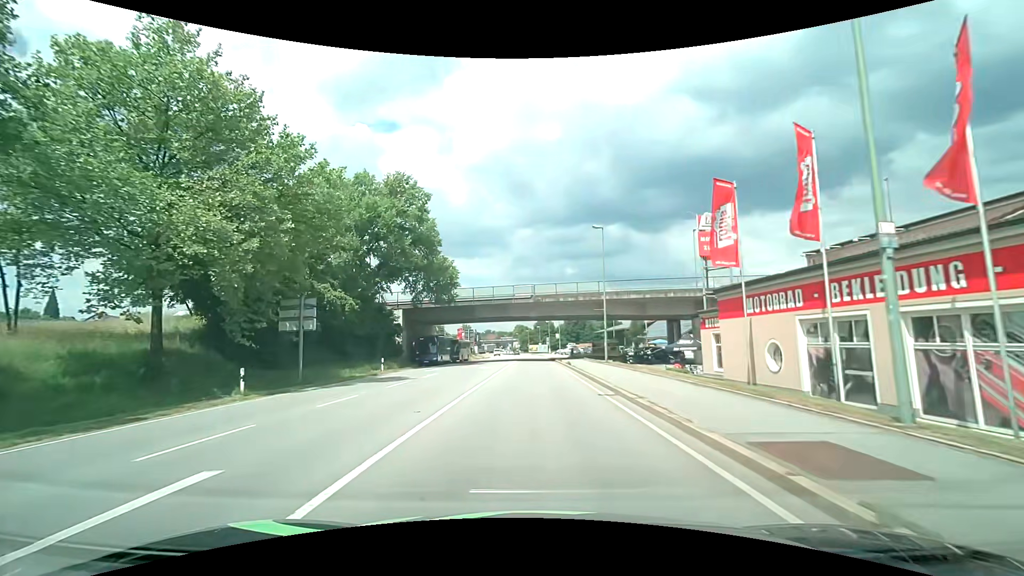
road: primary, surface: asphalt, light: Day
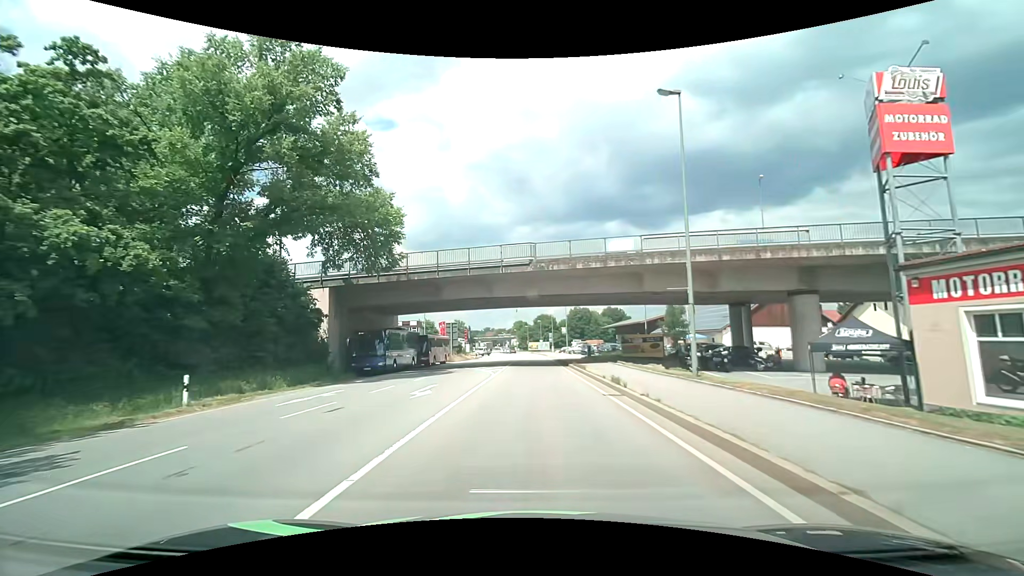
(0.0, +20.0) m; 0°
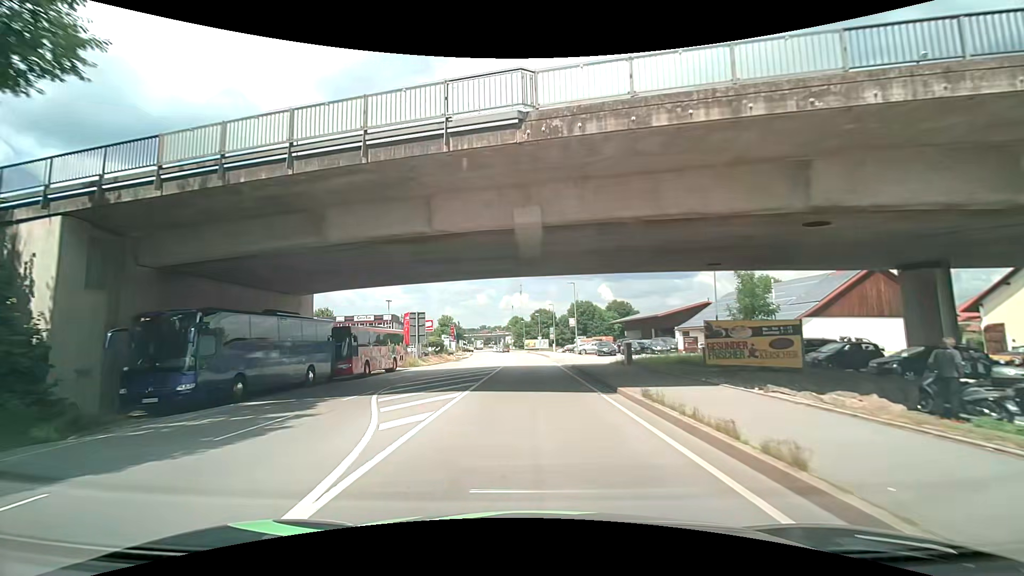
(0.0, +20.2) m; 0°
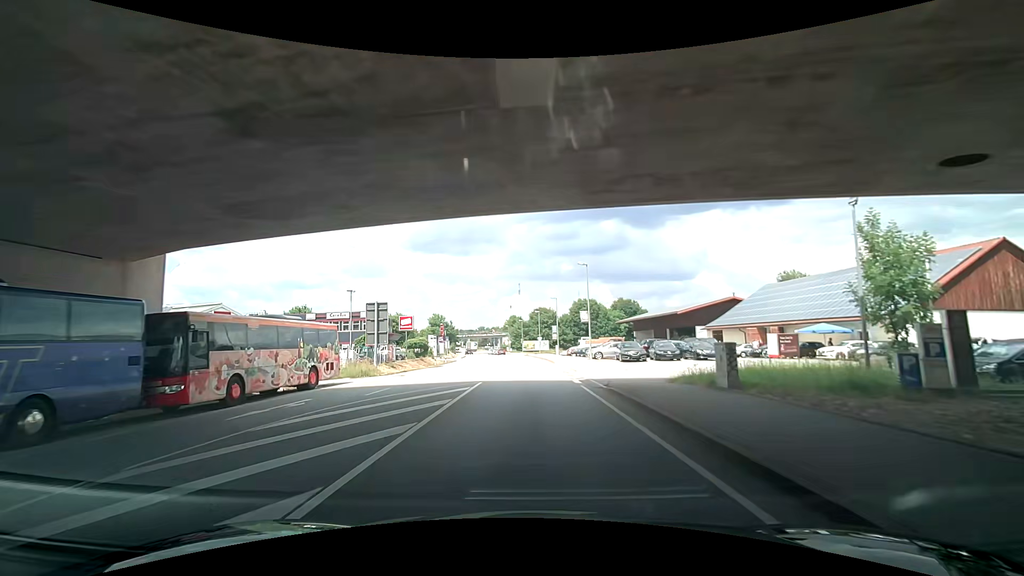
(+0.1, +13.6) m; +1°
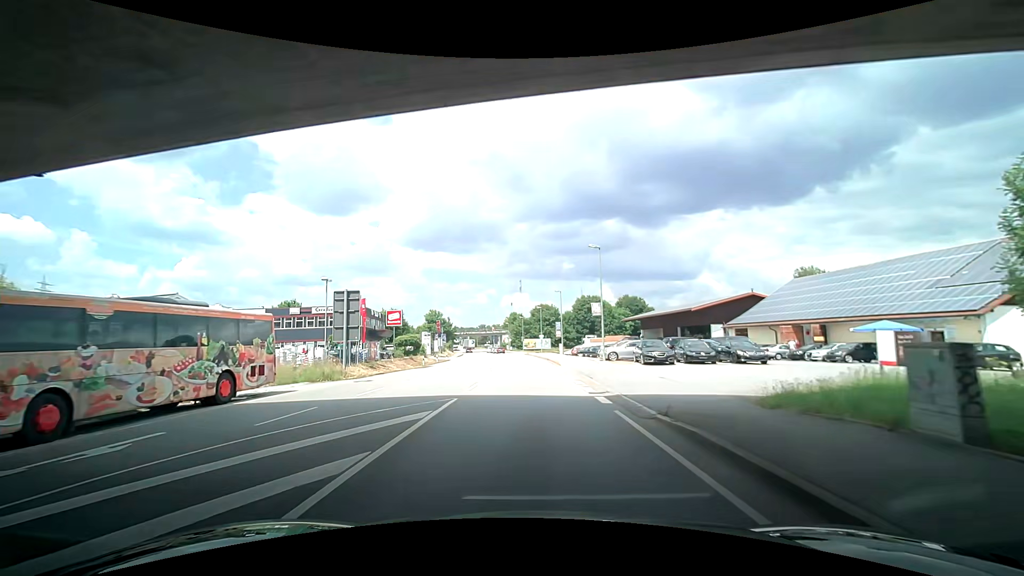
(0.0, +6.8) m; +1°
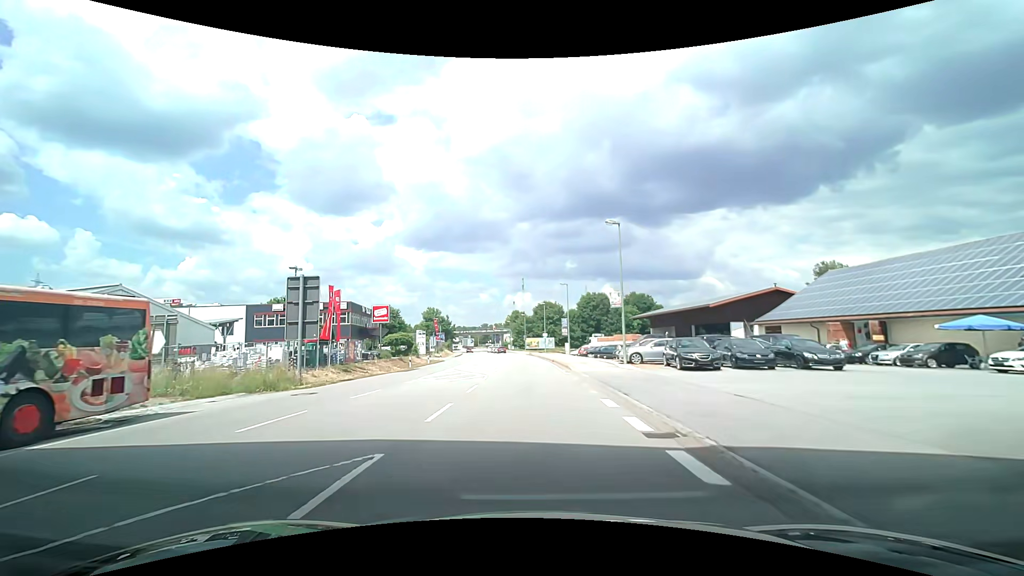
(0.0, +6.7) m; -2°
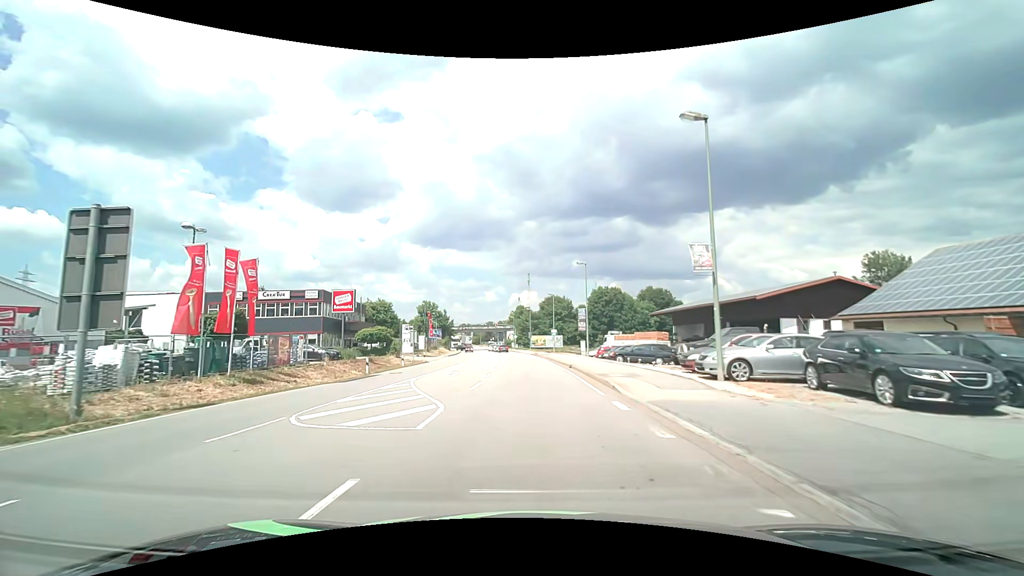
(-0.1, +13.0) m; -1°
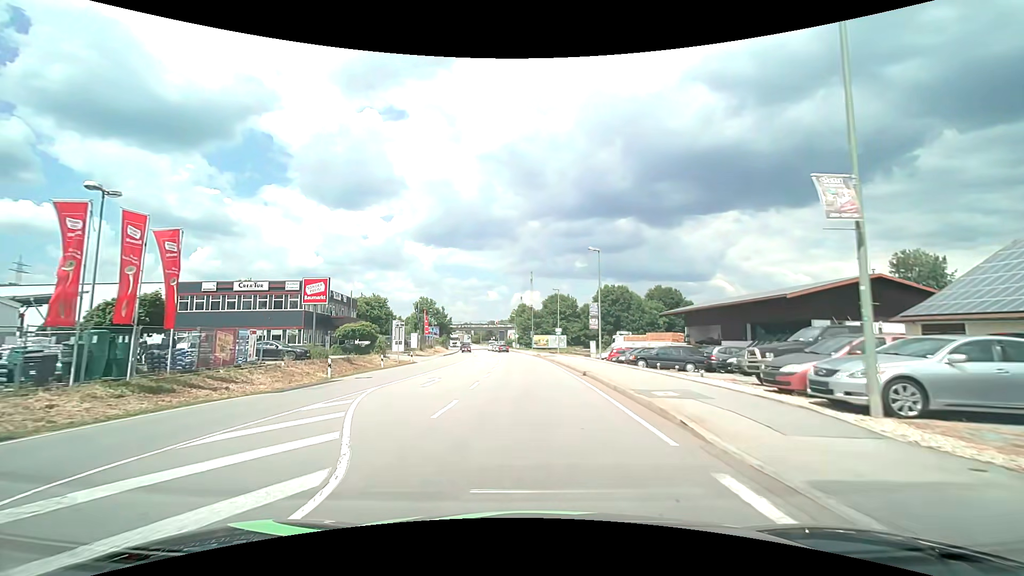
(0.0, +6.2) m; 0°
(0, +10) (0, +20) (0, +30) (-1, +40) (-1, +50) (-2, +60) (-3, +70) (-4, +80) (-5, +90) (-6, +100) m
